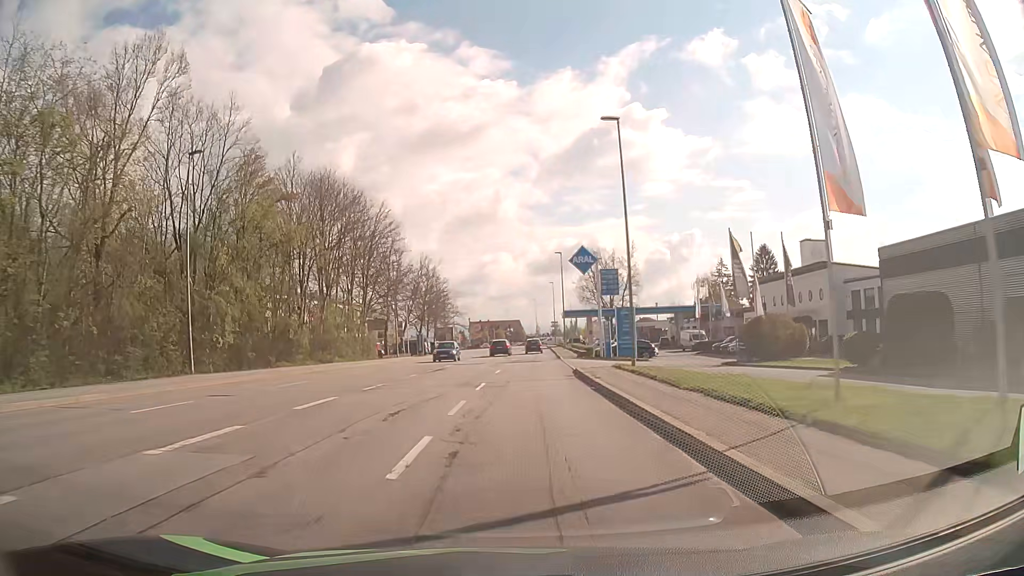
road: tertiary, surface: asphalt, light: Day
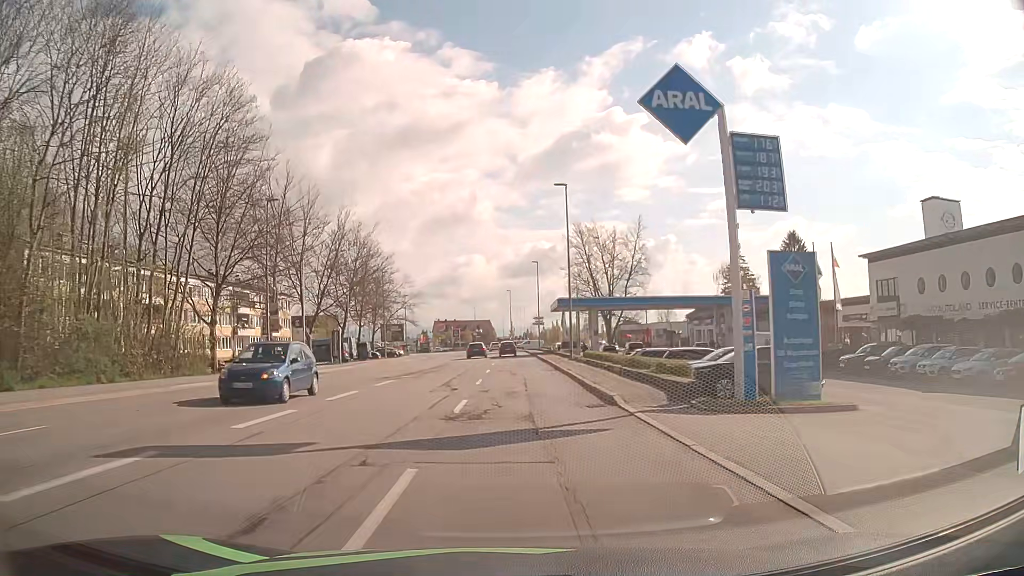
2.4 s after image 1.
(+0.8, +32.8) m; +2°
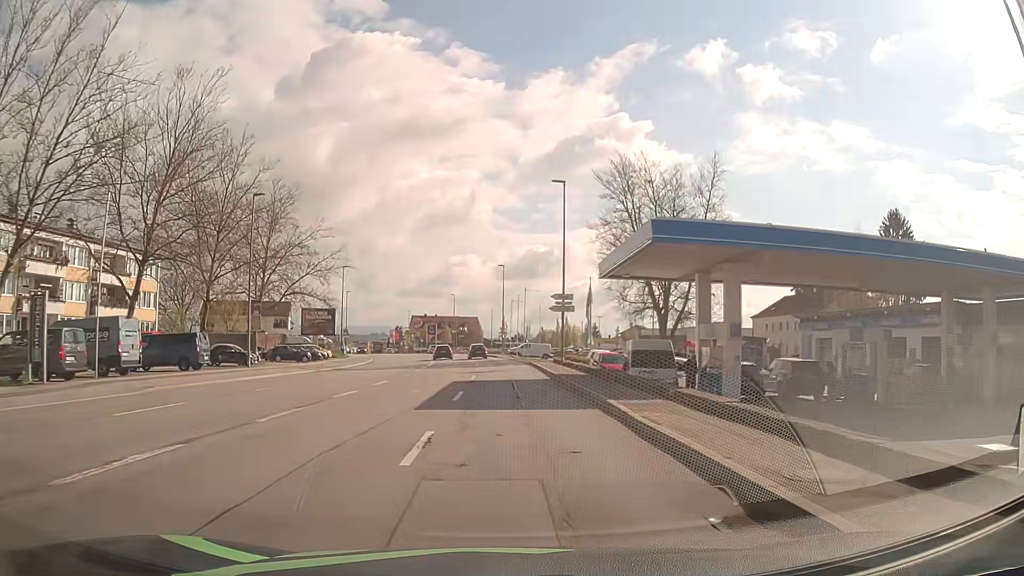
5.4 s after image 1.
(+0.4, +40.9) m; +1°
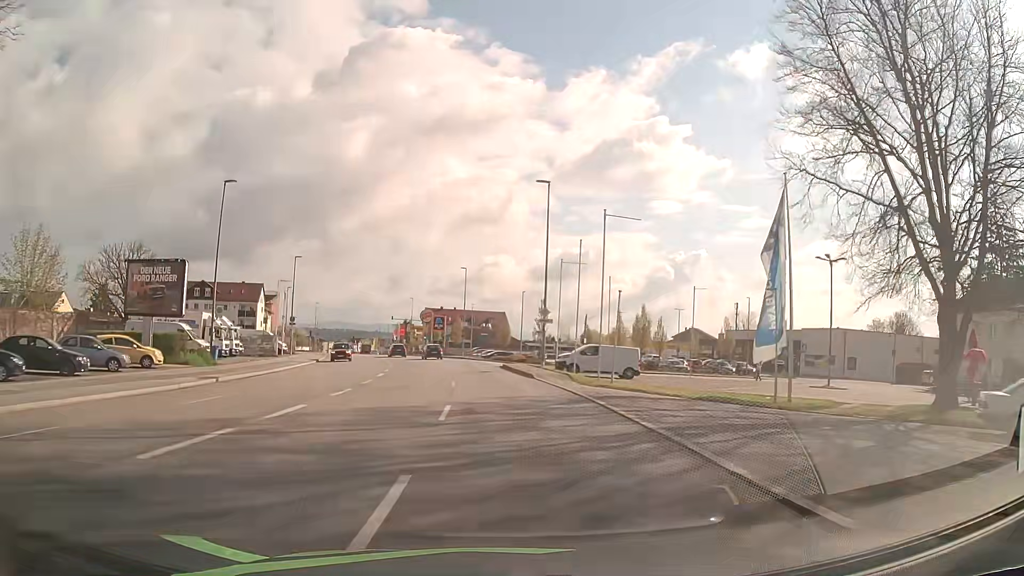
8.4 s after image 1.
(-0.4, +40.6) m; -2°
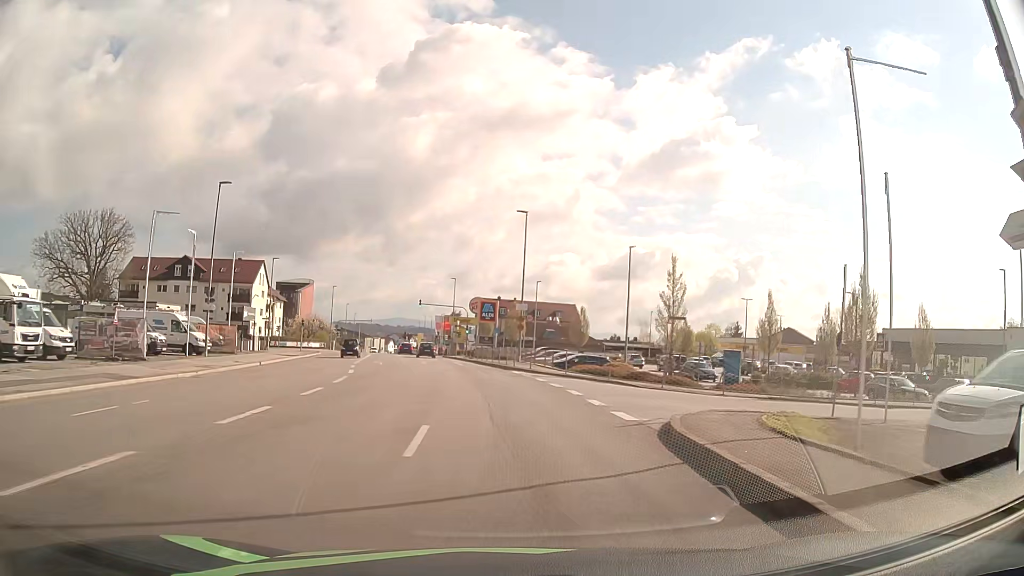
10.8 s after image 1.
(-1.5, +32.3) m; -5°
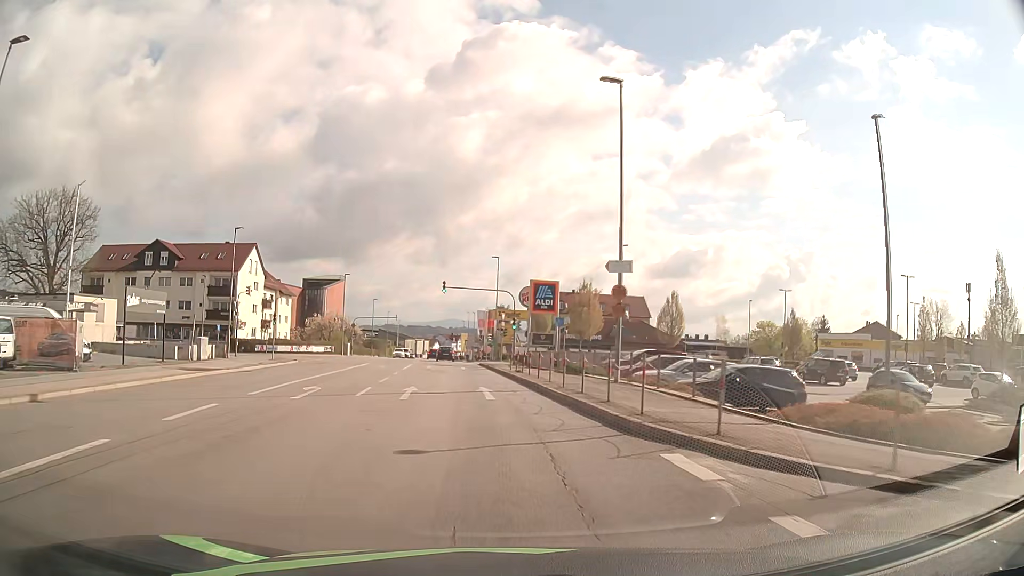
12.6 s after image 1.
(-0.9, +23.3) m; -5°
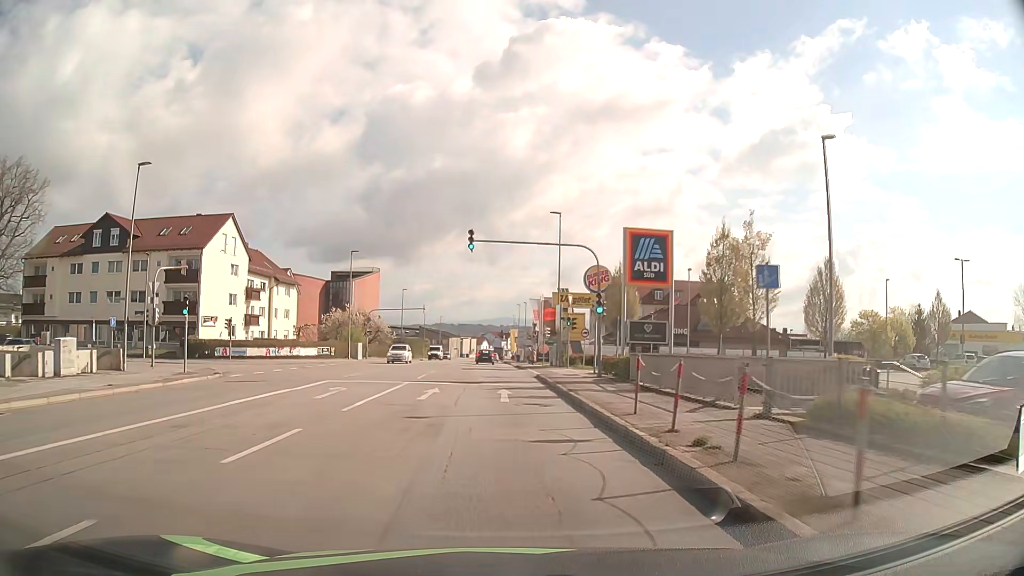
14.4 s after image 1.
(-1.0, +21.9) m; -4°
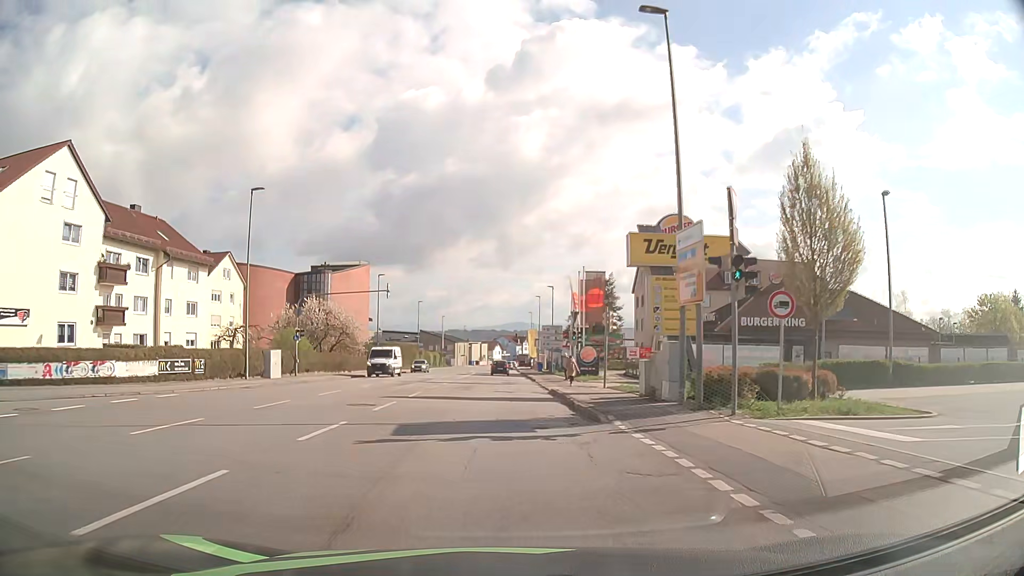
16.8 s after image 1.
(-0.5, +29.0) m; -1°
(0, +10) (0, +20) (-1, +30) (-1, +40) (-1, +50) (-1, +60) (-1, +70) (-1, +80) (-1, +90) (-2, +100) m
